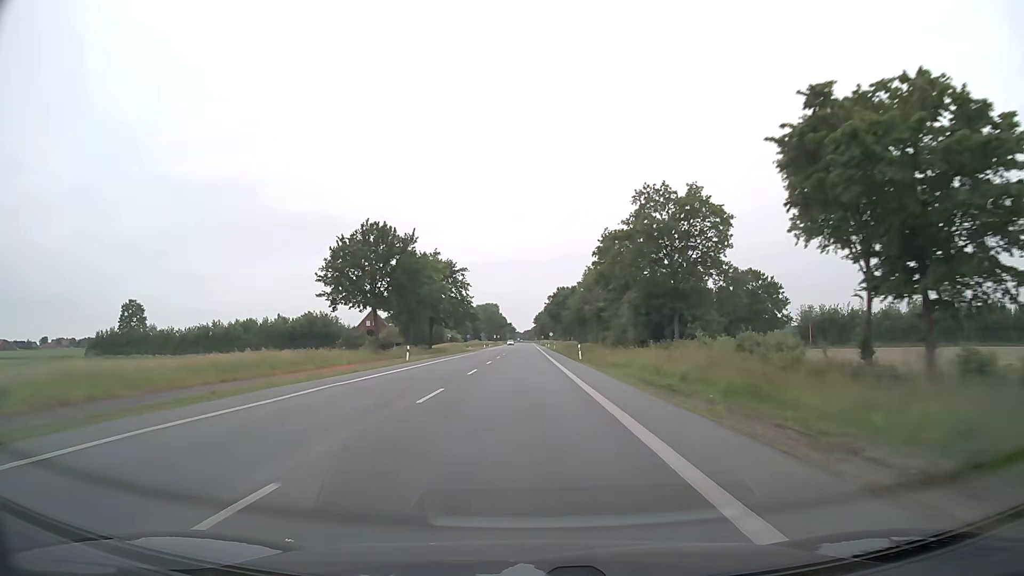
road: primary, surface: asphalt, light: Day
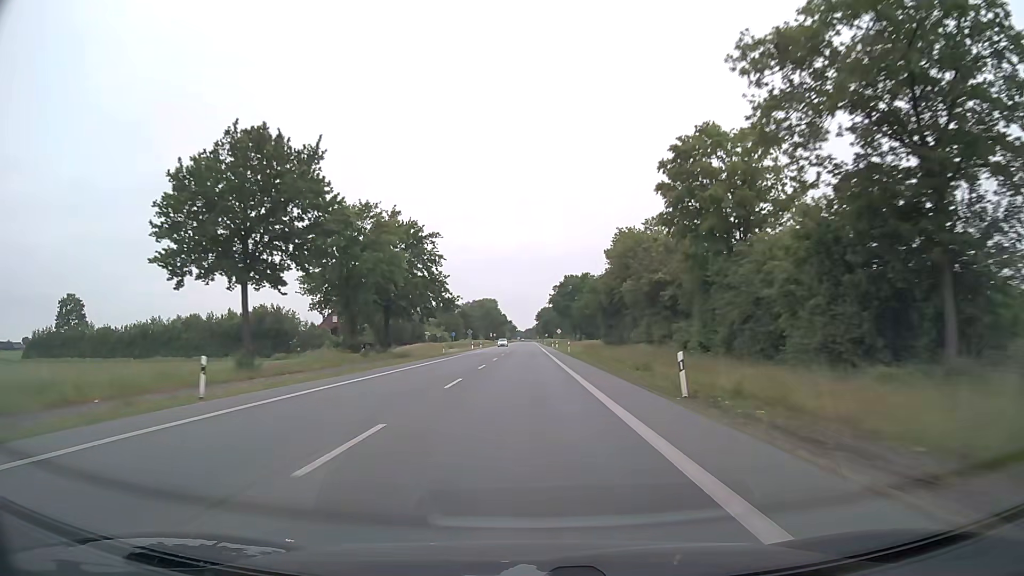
(0.0, +31.6) m; 0°
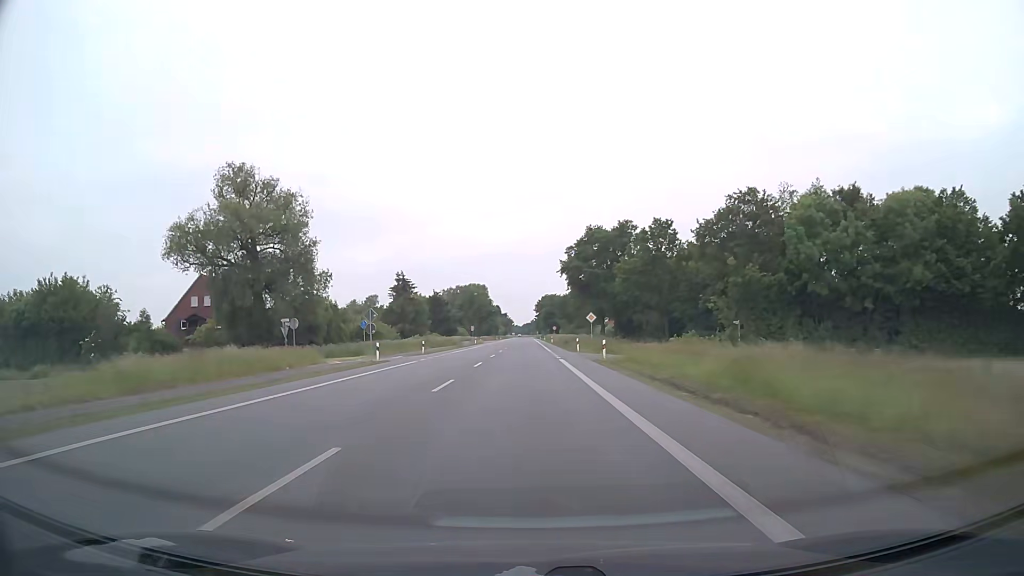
(0.0, +62.3) m; 0°
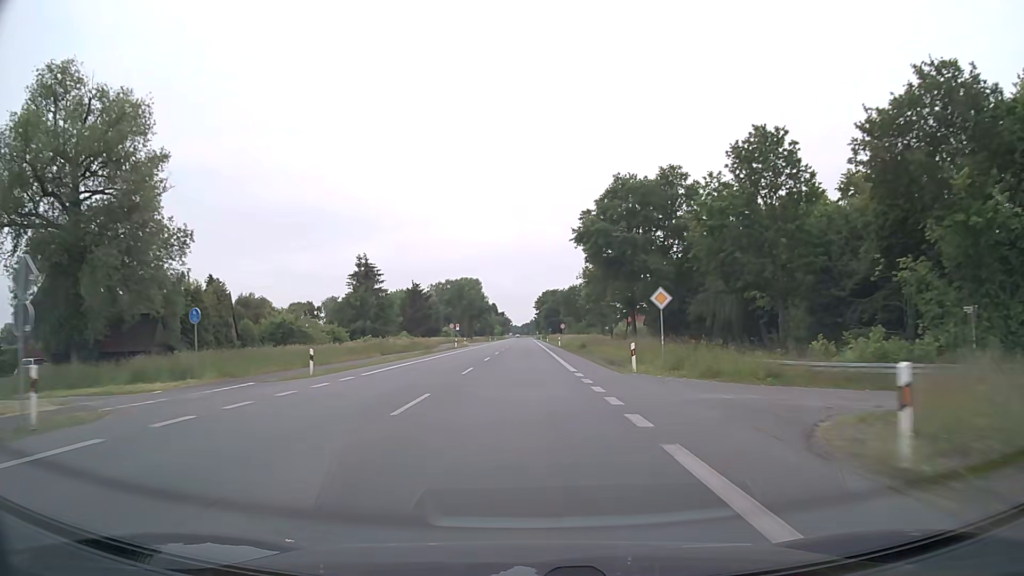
(+0.1, +28.2) m; 0°
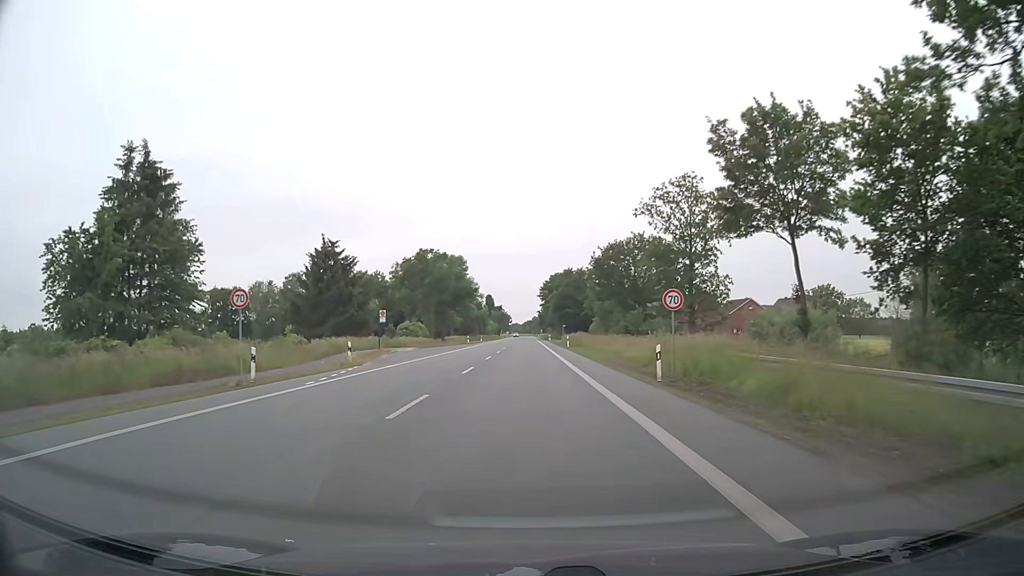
(0.0, +59.7) m; 0°
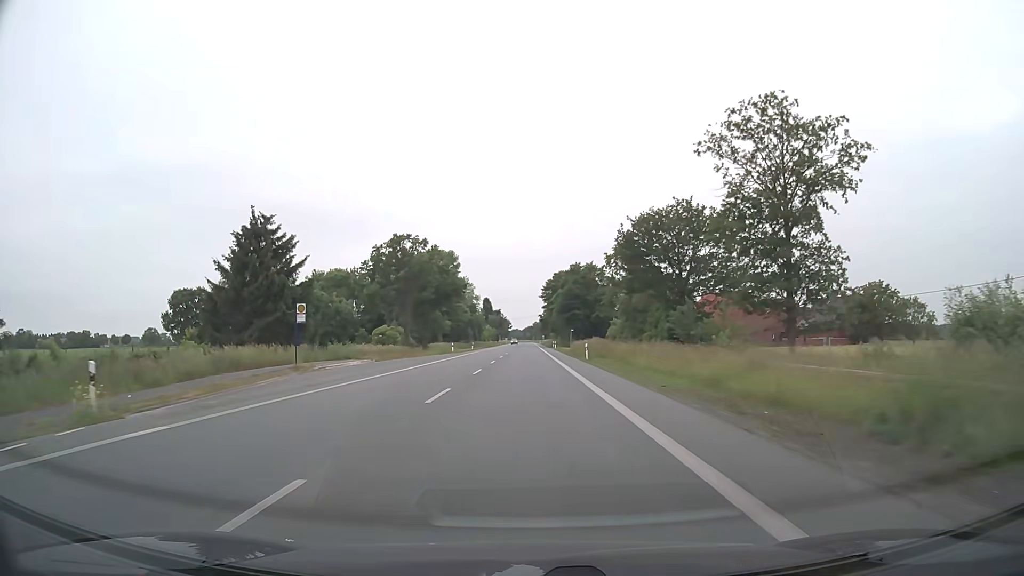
(0.0, +20.2) m; 0°
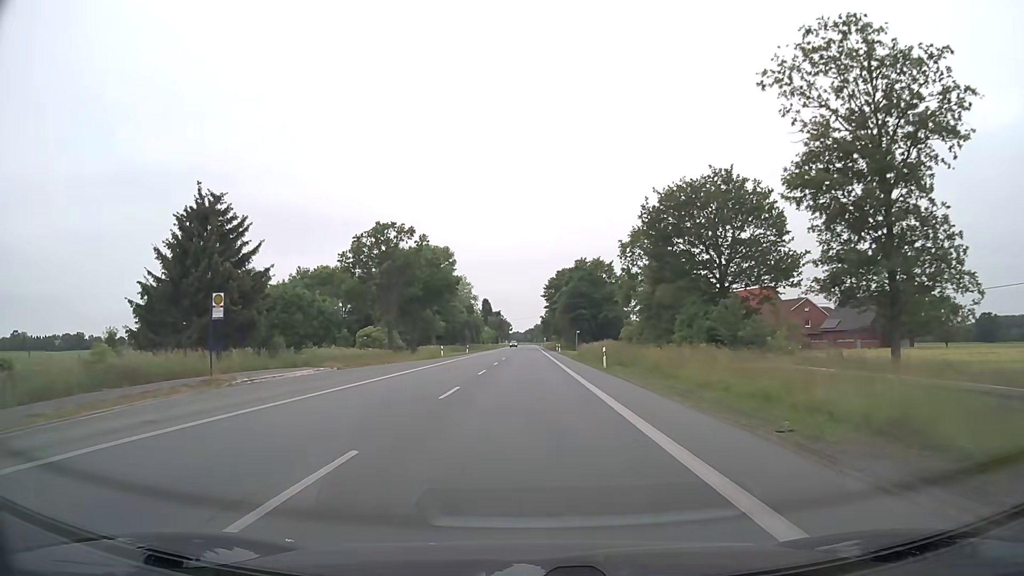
(0.0, +10.2) m; 0°
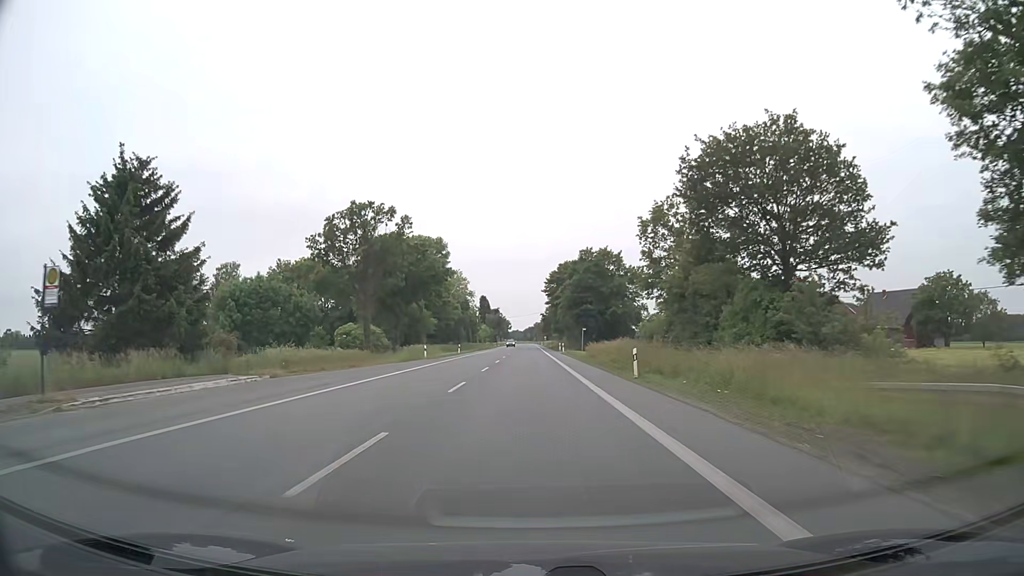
(0.0, +10.4) m; 0°
(0, +10) (0, +20) (0, +30) (0, +40) (0, +50) (0, +60) (0, +70) (0, +80) (0, +90) (0, +100) m
